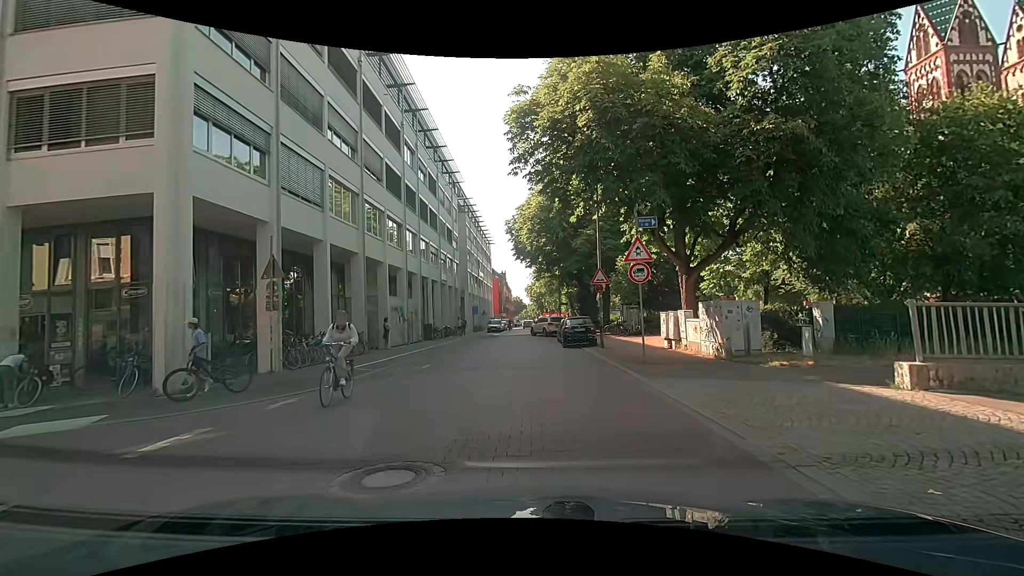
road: residential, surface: paving_stones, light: Day
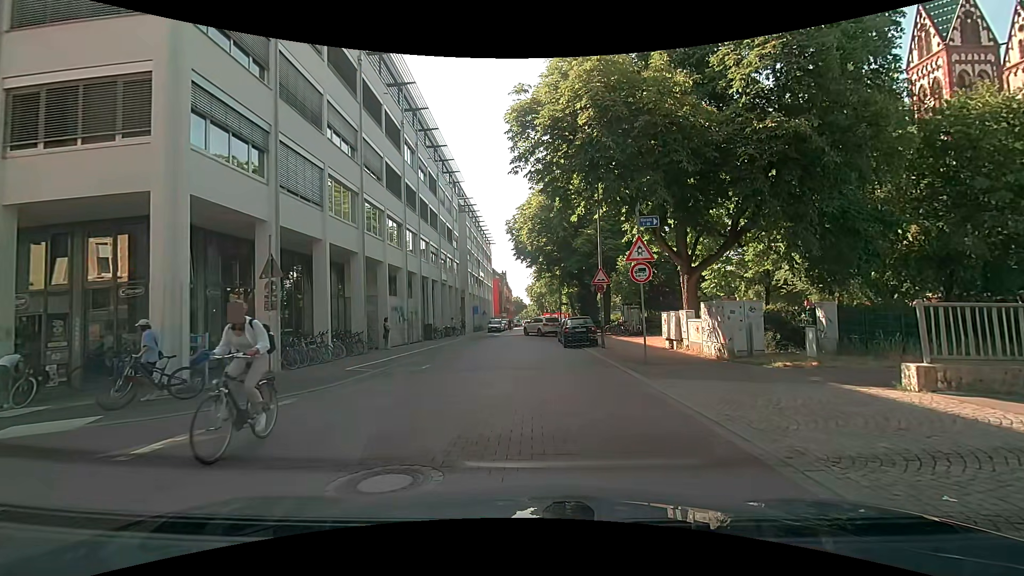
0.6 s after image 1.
(0.0, +0.1) m; 0°
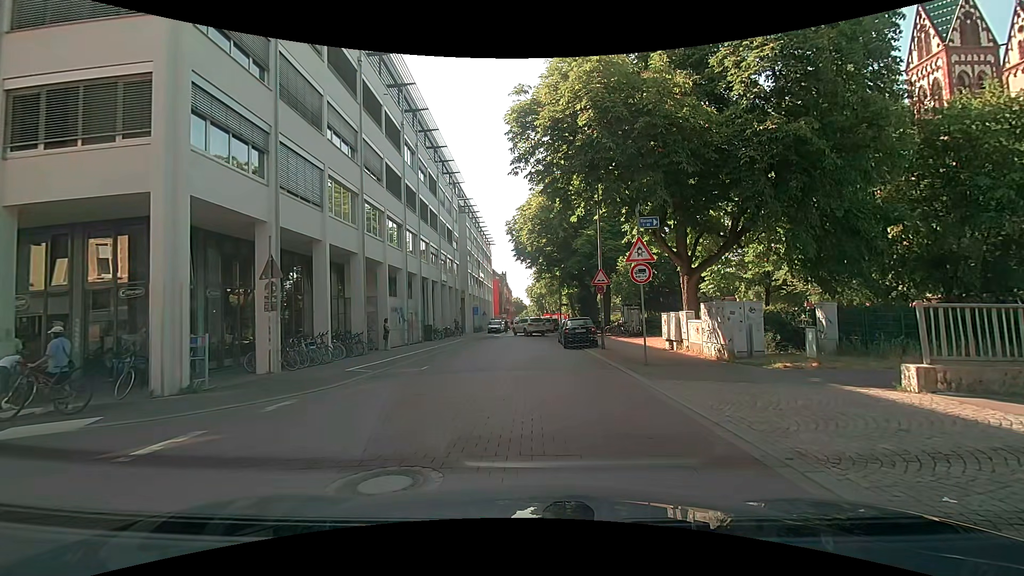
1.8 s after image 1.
(0.0, +0.1) m; 0°
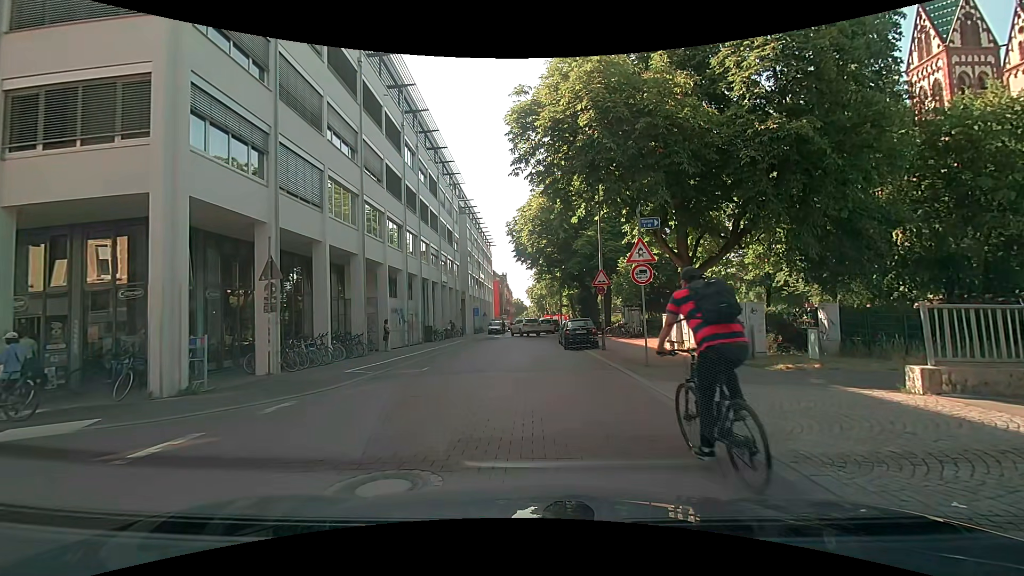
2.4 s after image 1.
(0.0, 0.0) m; 0°
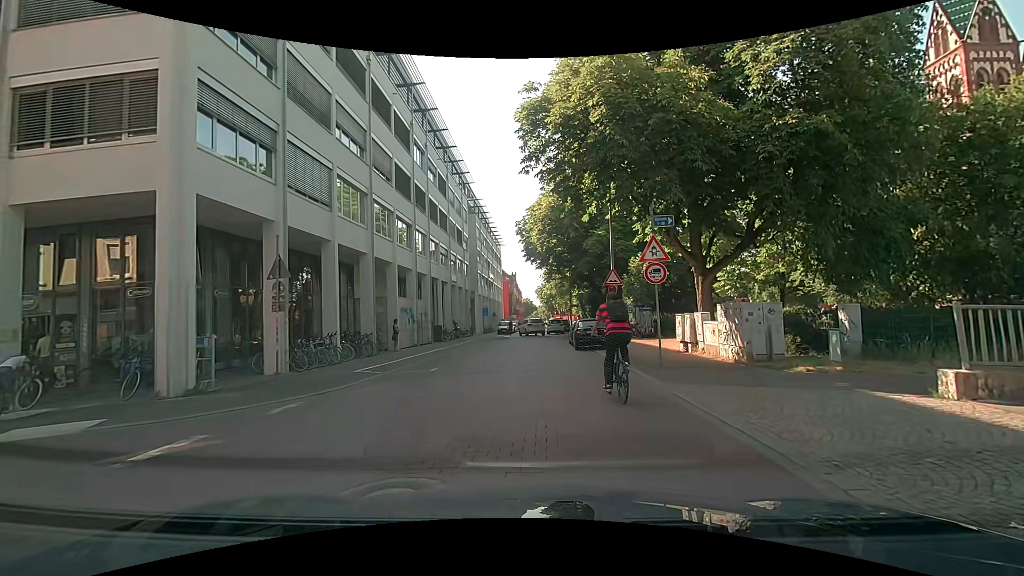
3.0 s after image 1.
(0.0, +0.3) m; 0°
